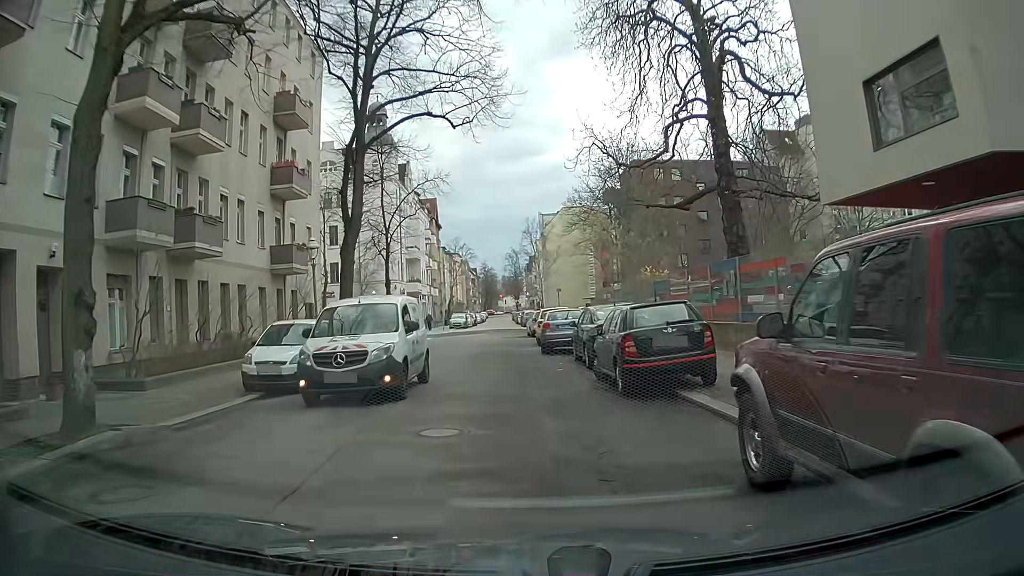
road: residential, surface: asphalt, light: Day
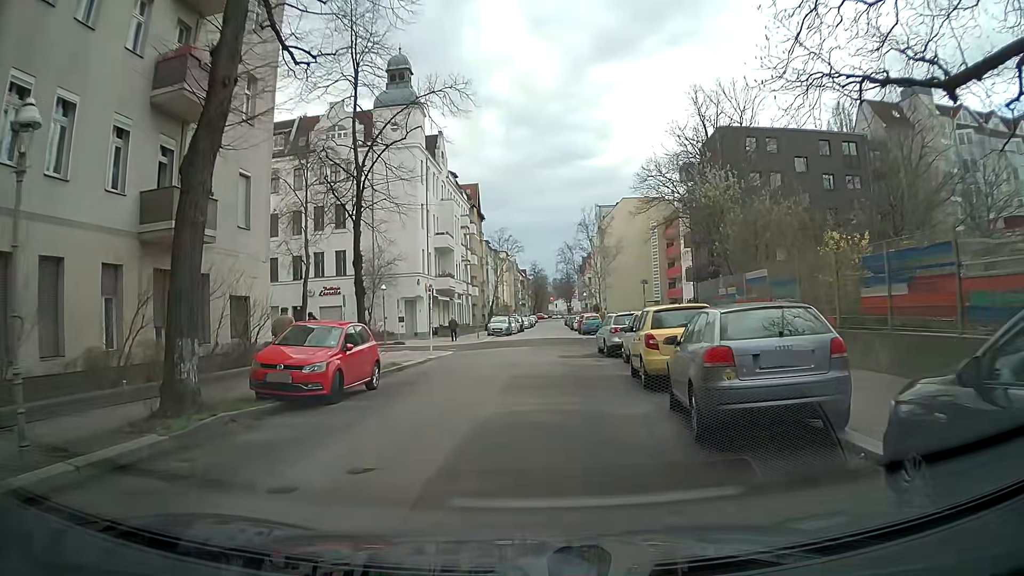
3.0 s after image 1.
(-0.5, +15.3) m; -3°
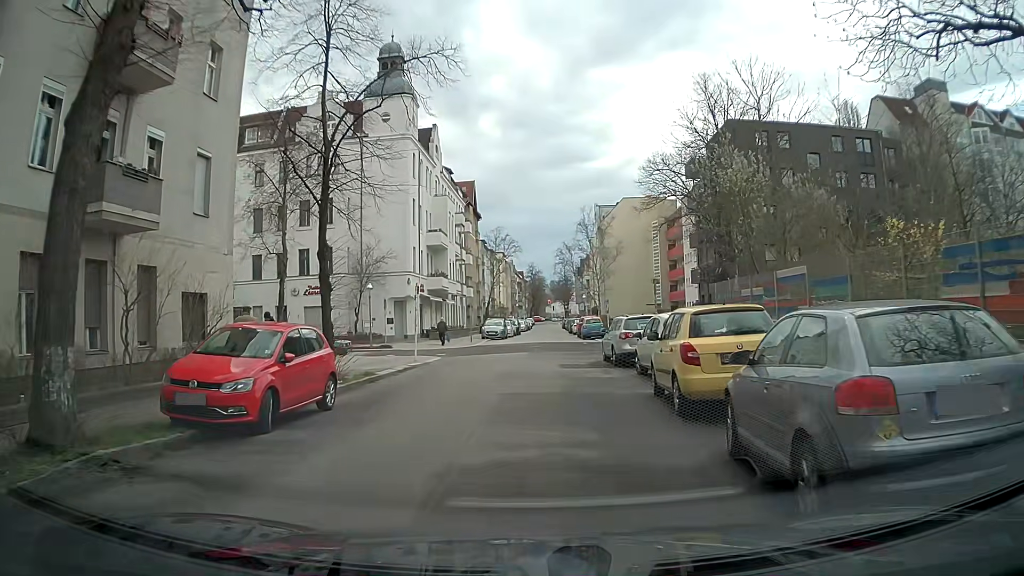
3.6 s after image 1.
(0.0, +3.1) m; 0°
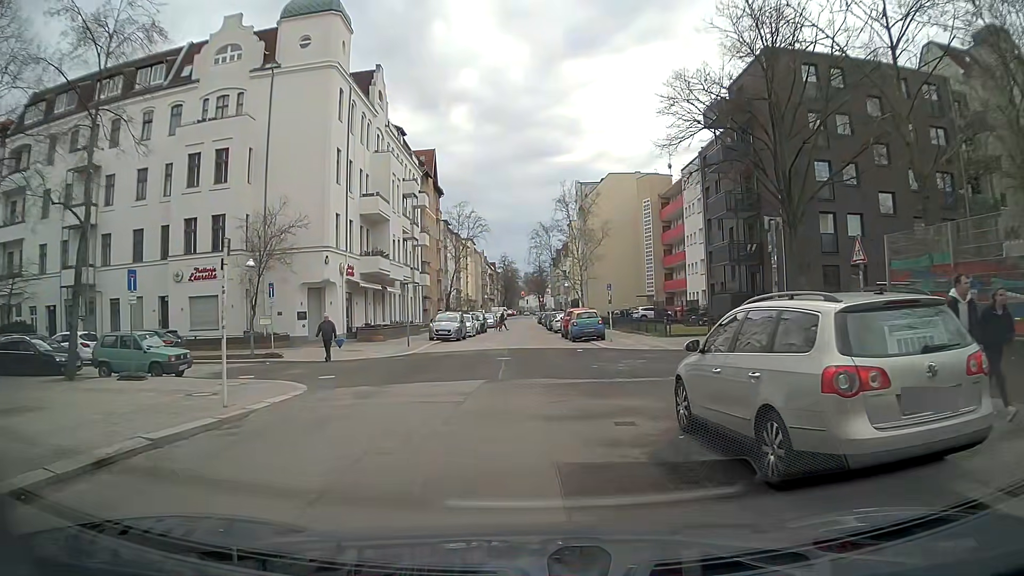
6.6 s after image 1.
(+0.4, +14.7) m; +2°
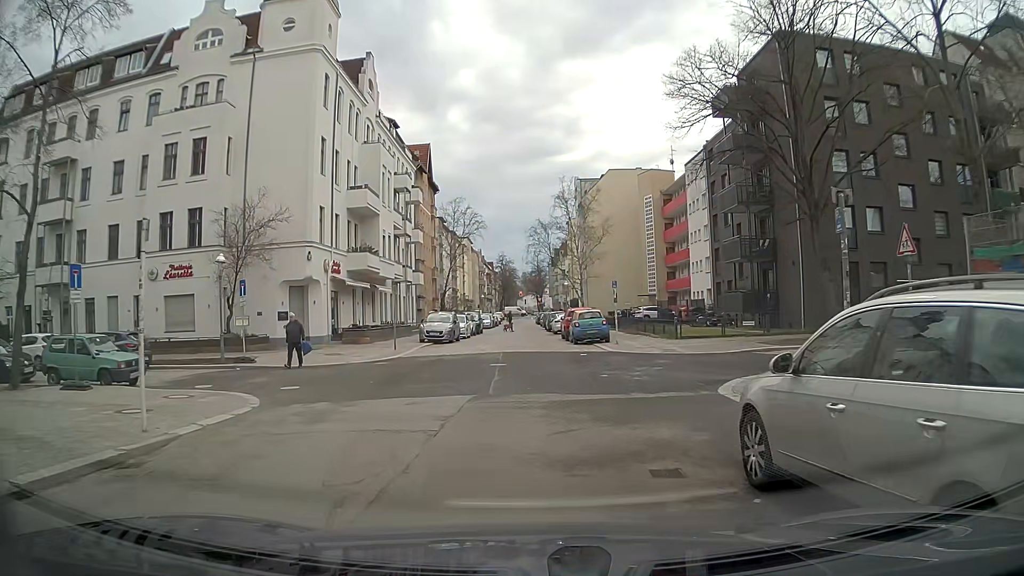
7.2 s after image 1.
(0.0, +2.6) m; 0°
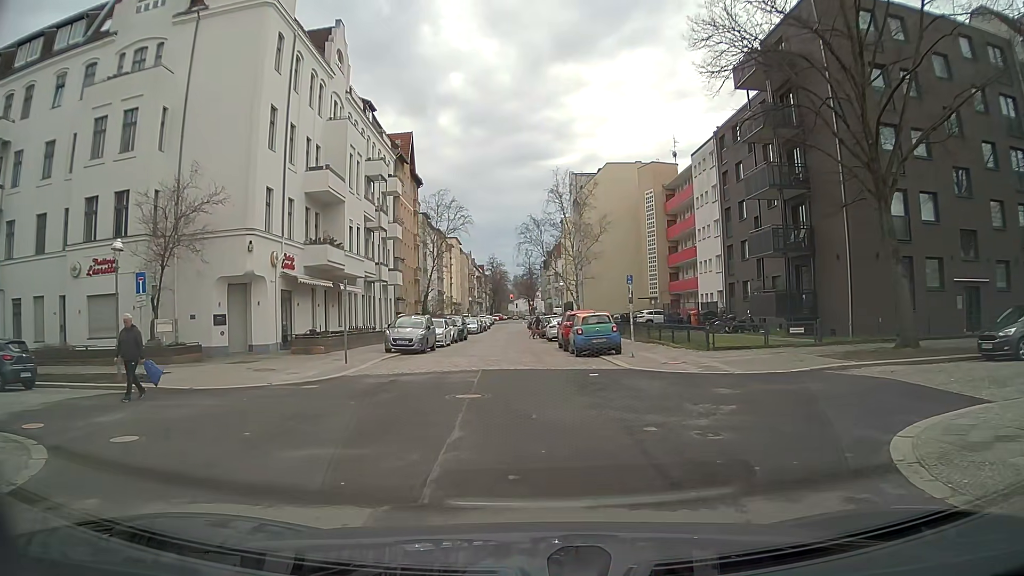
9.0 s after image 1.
(+0.1, +6.3) m; 0°
